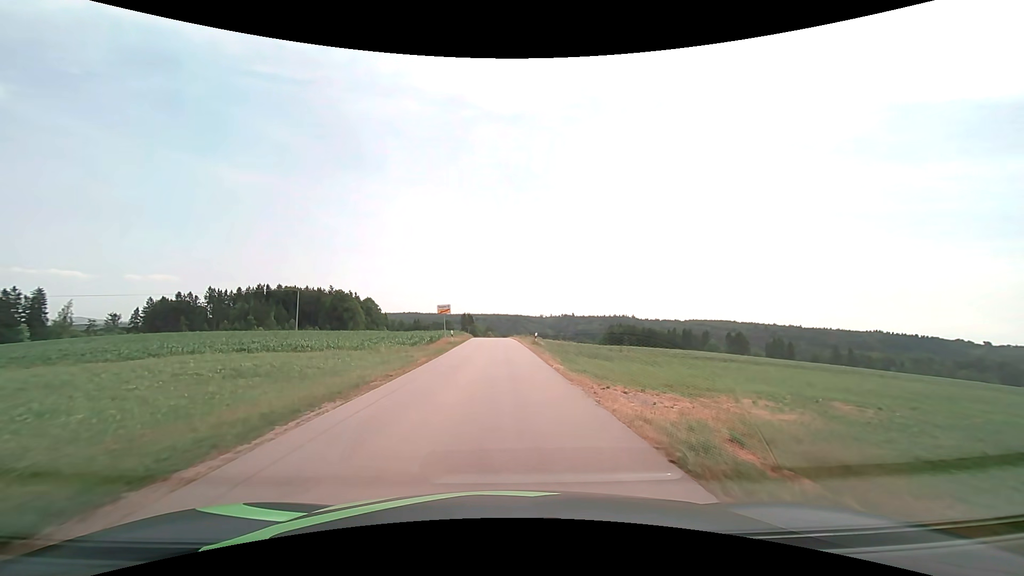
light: Day
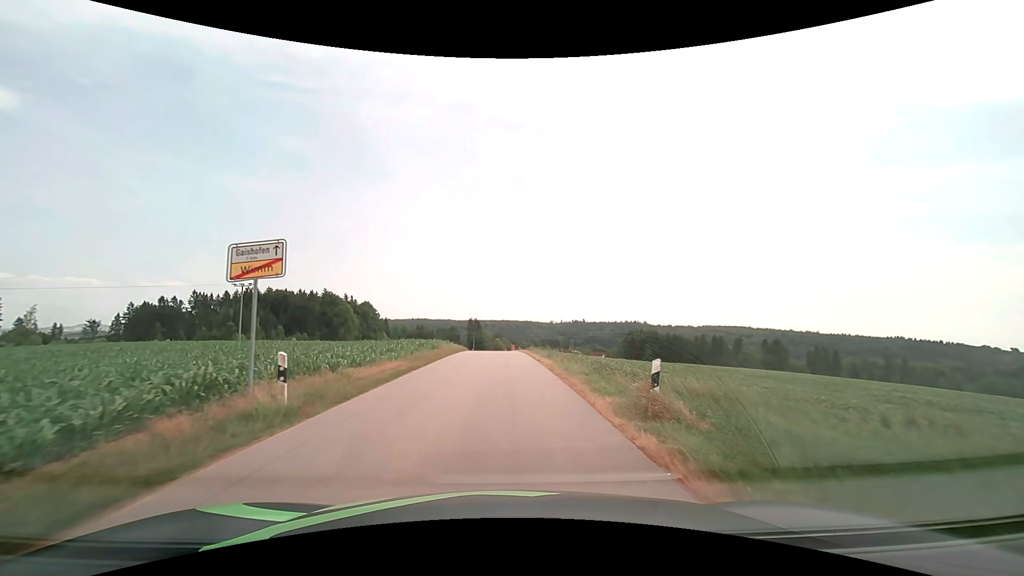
(-0.2, +28.2) m; -1°
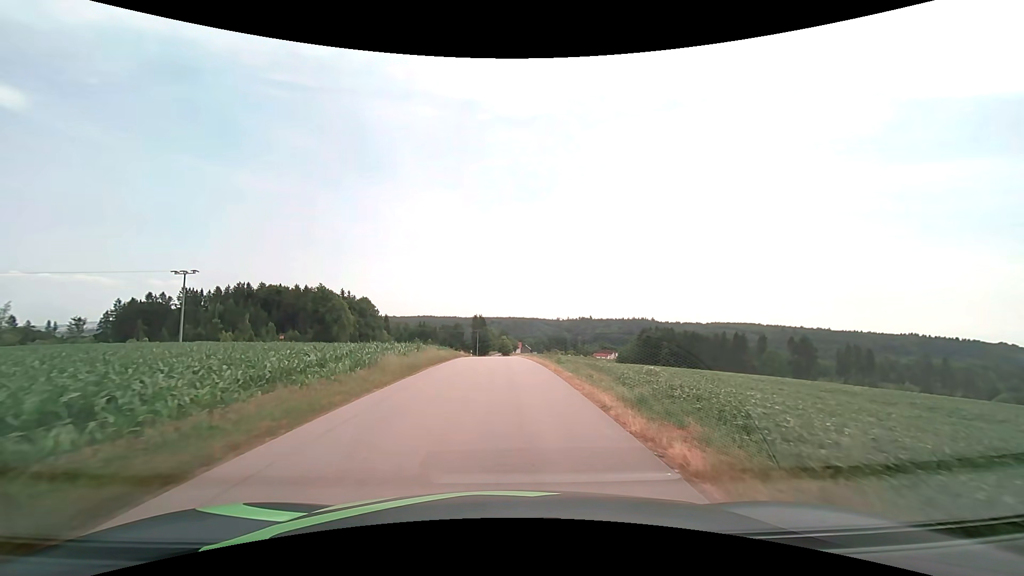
(-0.1, +17.4) m; -1°
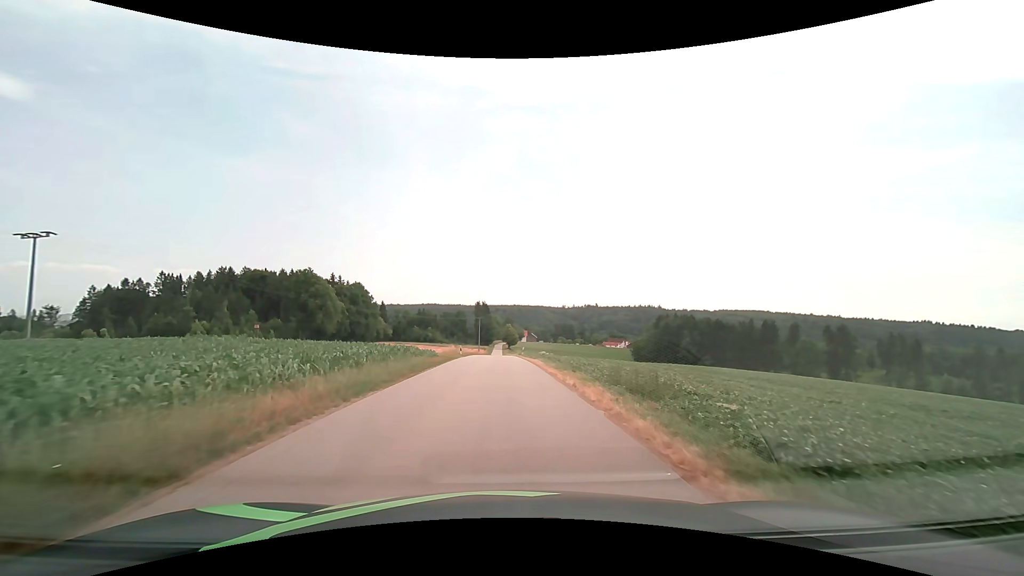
(-0.1, +22.8) m; 0°
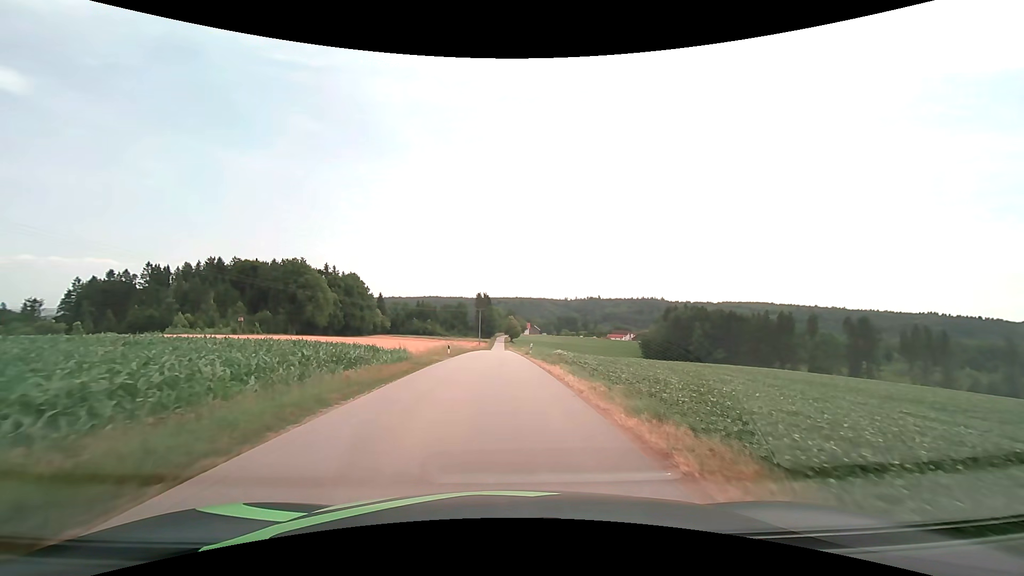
(0.0, +11.5) m; 0°
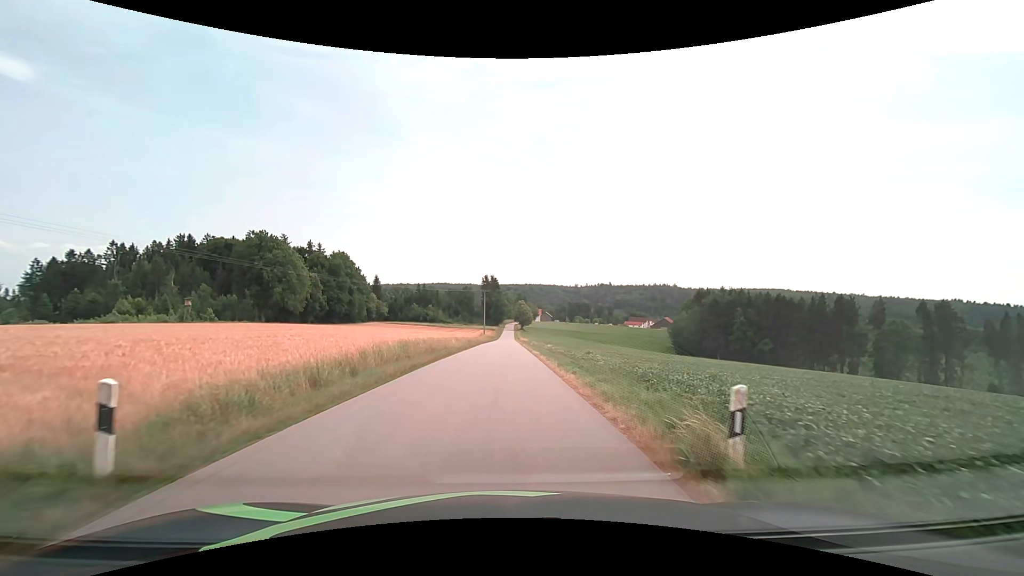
(-0.3, +30.8) m; -1°
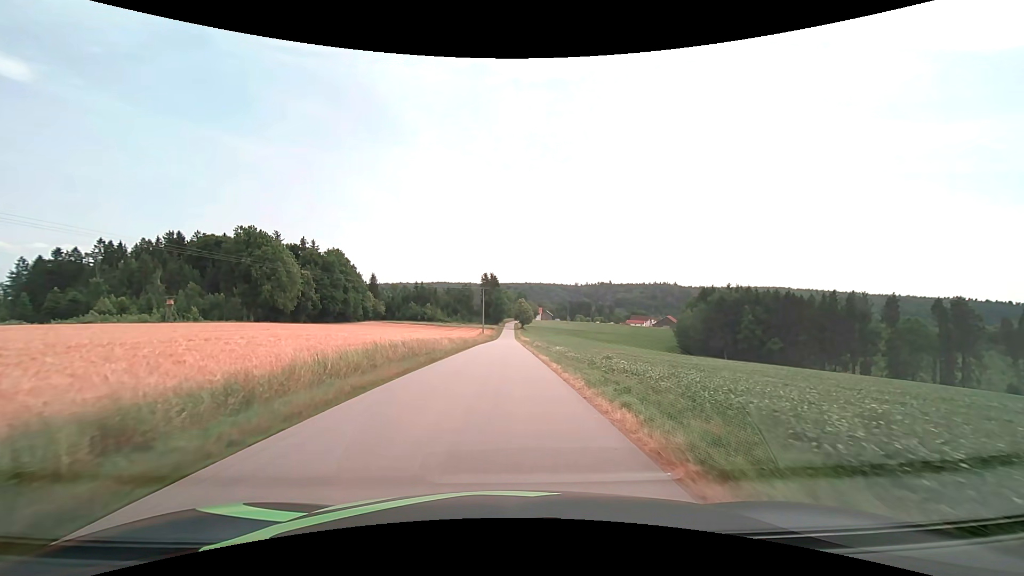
(0.0, +6.5) m; 0°
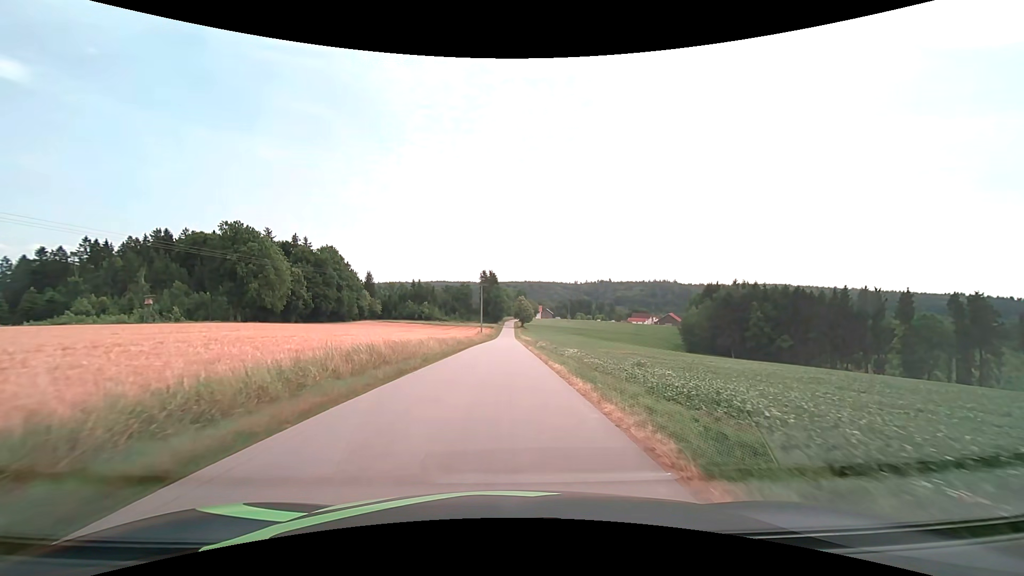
(0.0, +6.6) m; 0°
(0, +10) (0, +20) (0, +30) (0, +40) (0, +50) (0, +60) (0, +70) (0, +80) (0, +90) (0, +100) m
